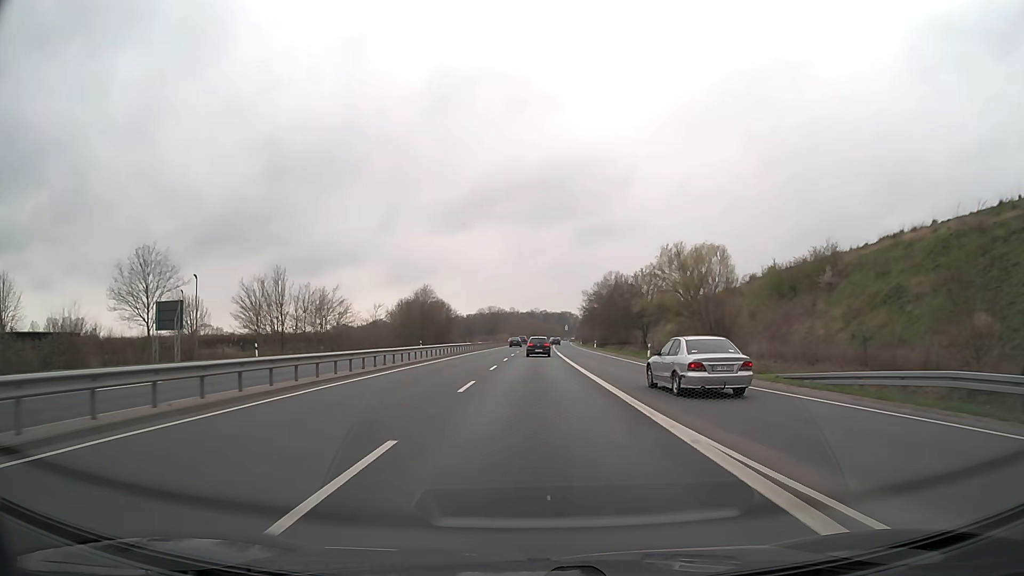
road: trunk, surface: asphalt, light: Day
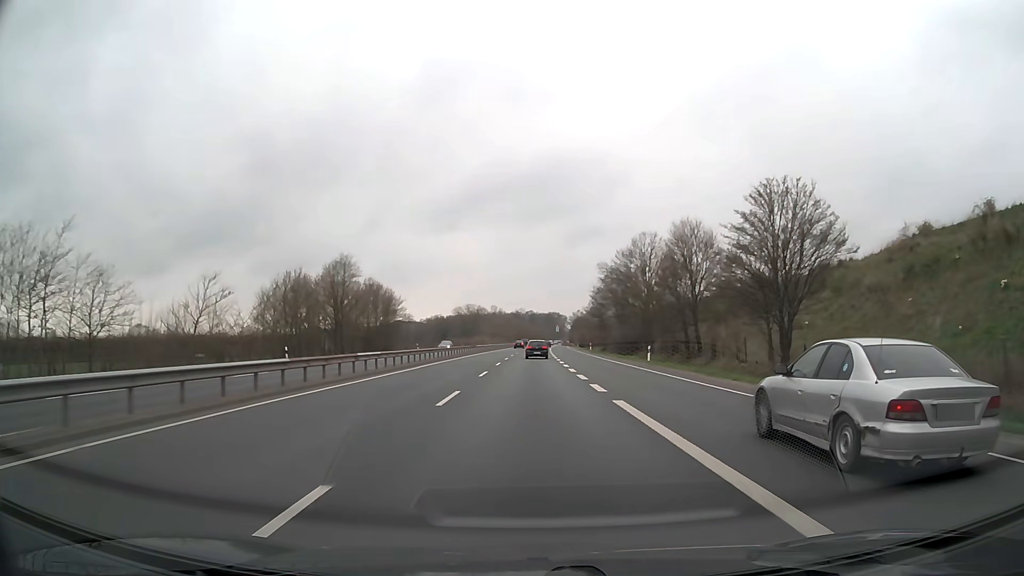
(+0.4, +50.9) m; +1°
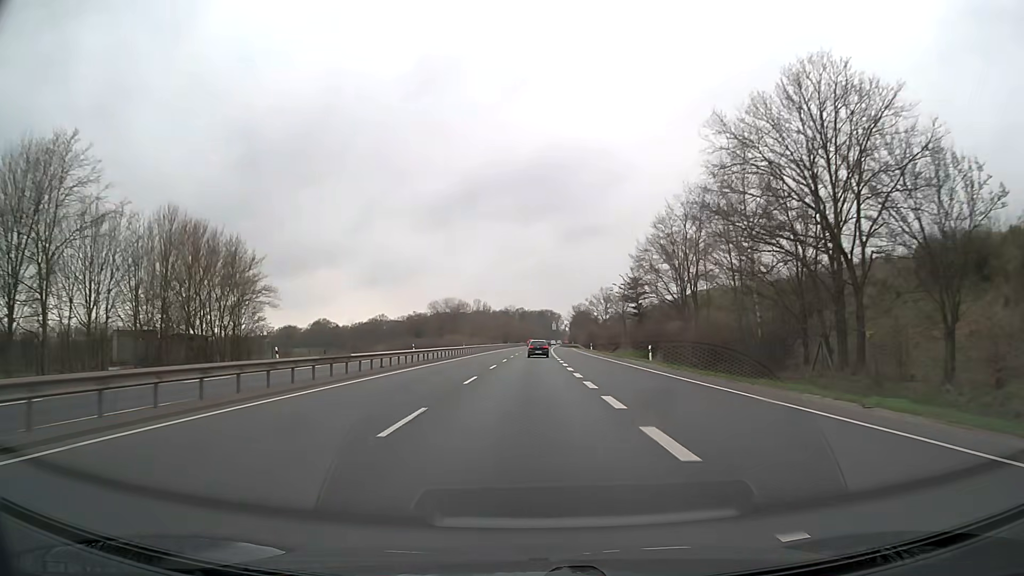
(+0.4, +53.2) m; +1°
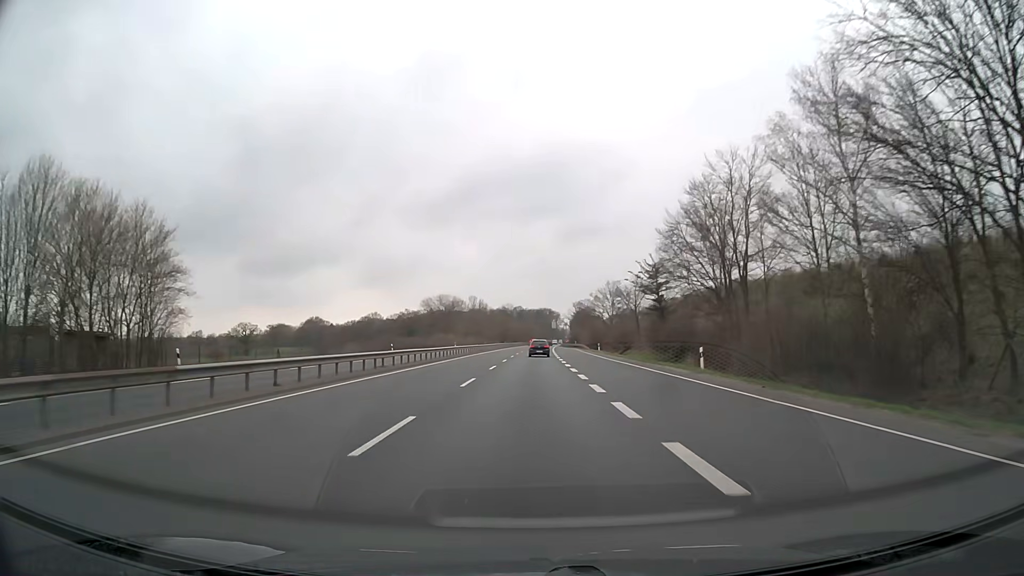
(0.0, +13.7) m; 0°
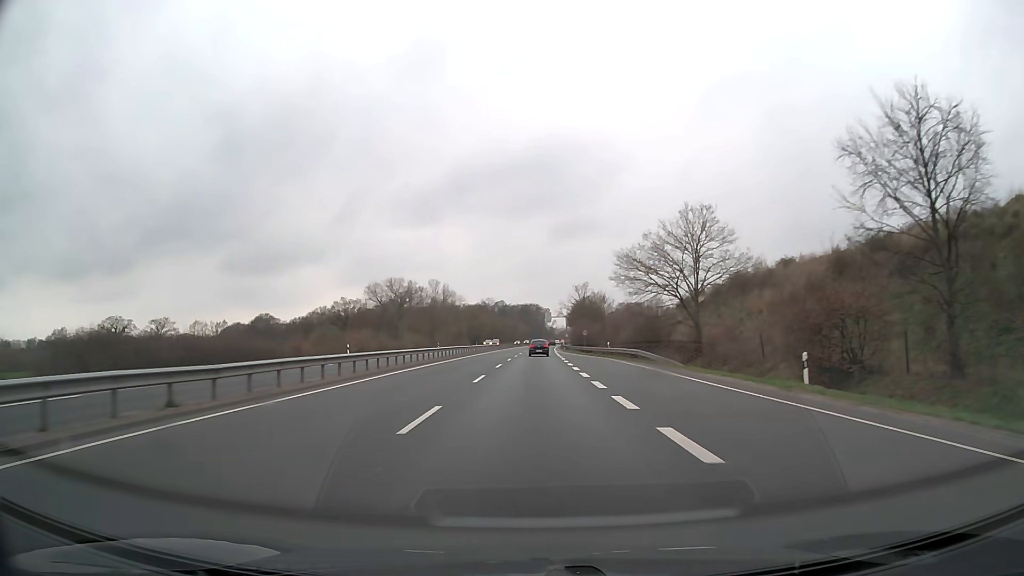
(+0.7, +70.7) m; +1°
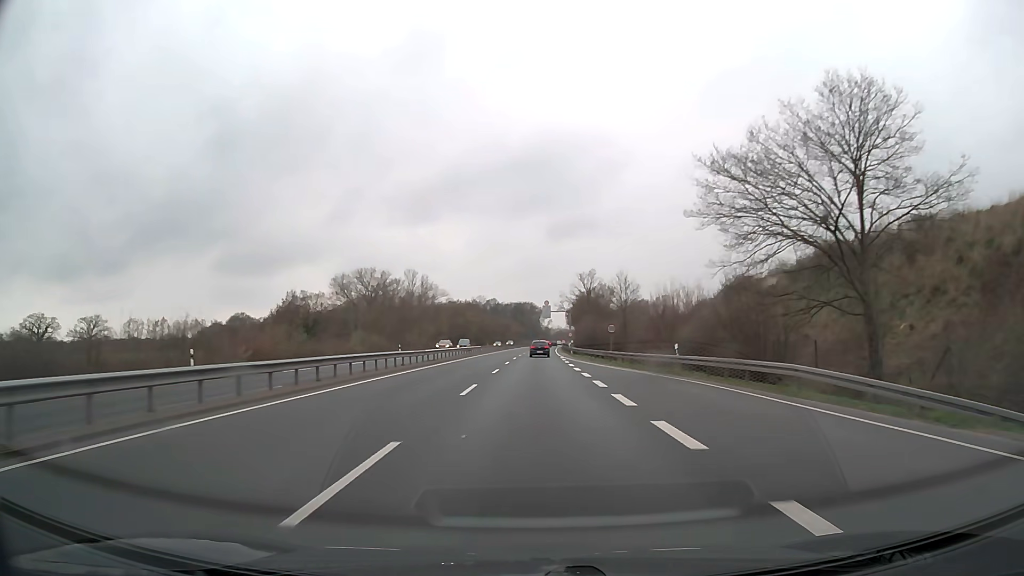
(+0.1, +29.1) m; 0°
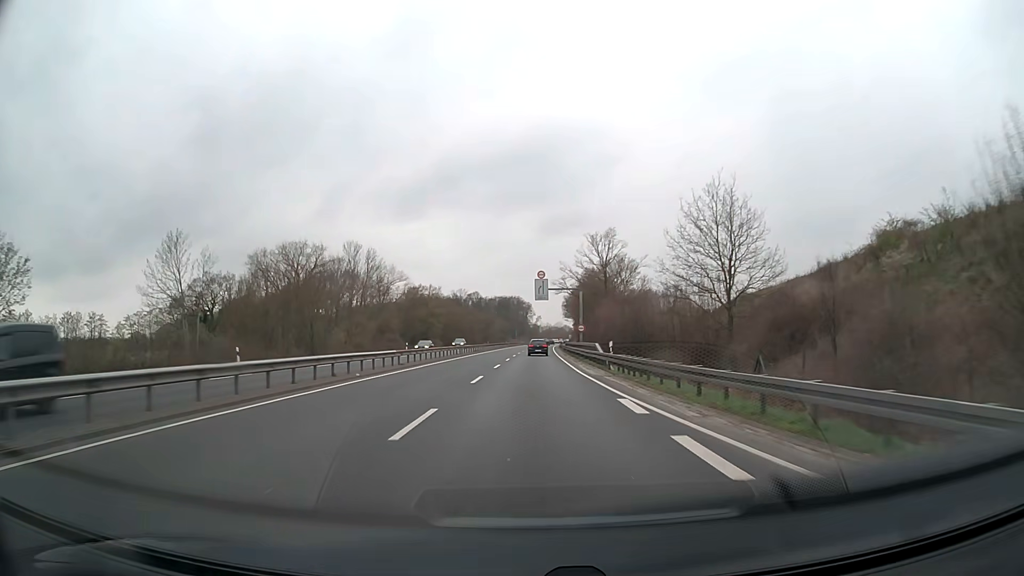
(+0.4, +44.1) m; +1°
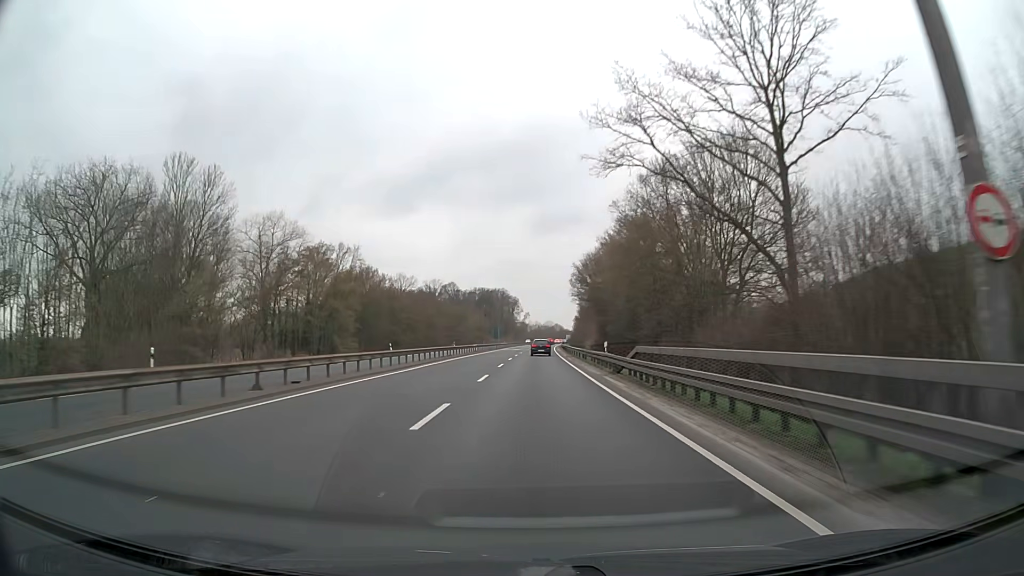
(+0.4, +59.3) m; +1°
(0, +10) (0, +20) (0, +30) (0, +40) (+1, +50) (+1, +60) (+1, +70) (+1, +80) (+2, +90) (+2, +100) m
